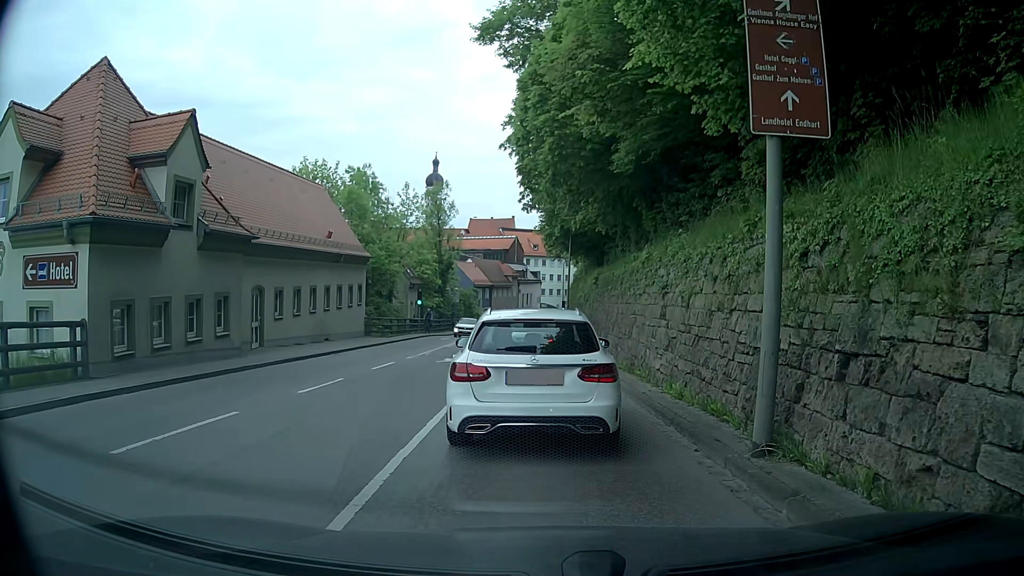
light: Day
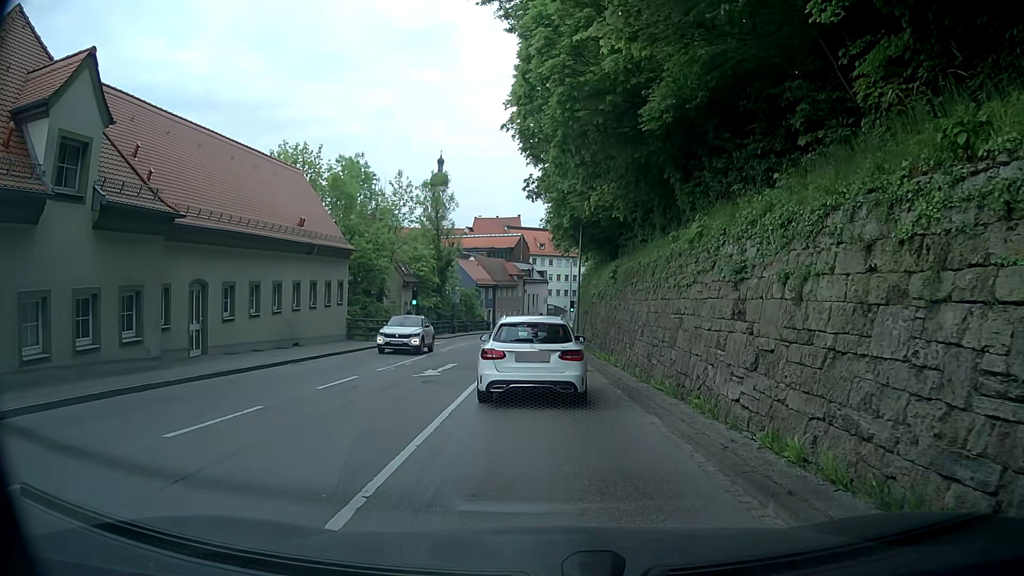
(-0.1, +5.1) m; -1°
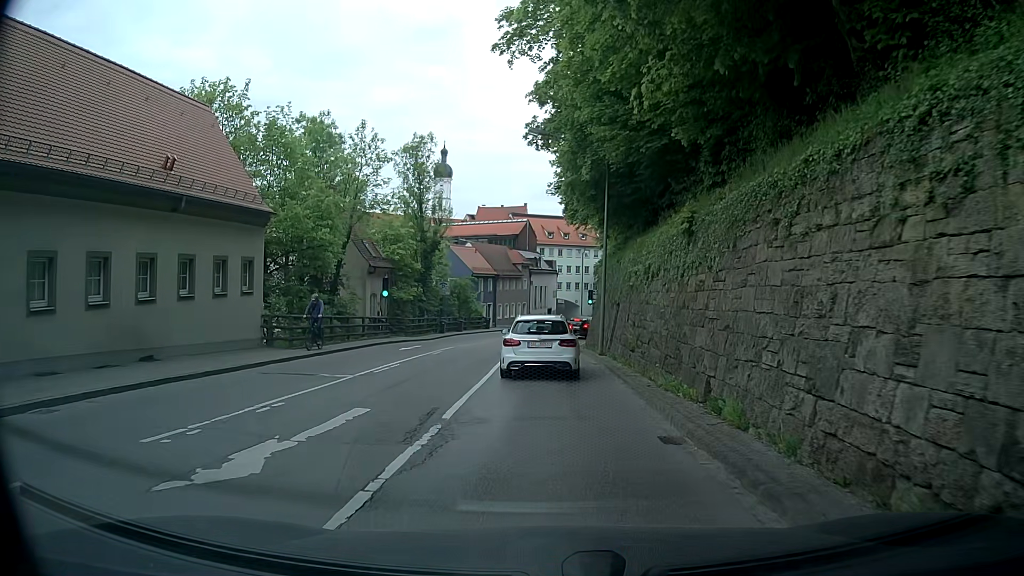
(+0.1, +12.1) m; -1°
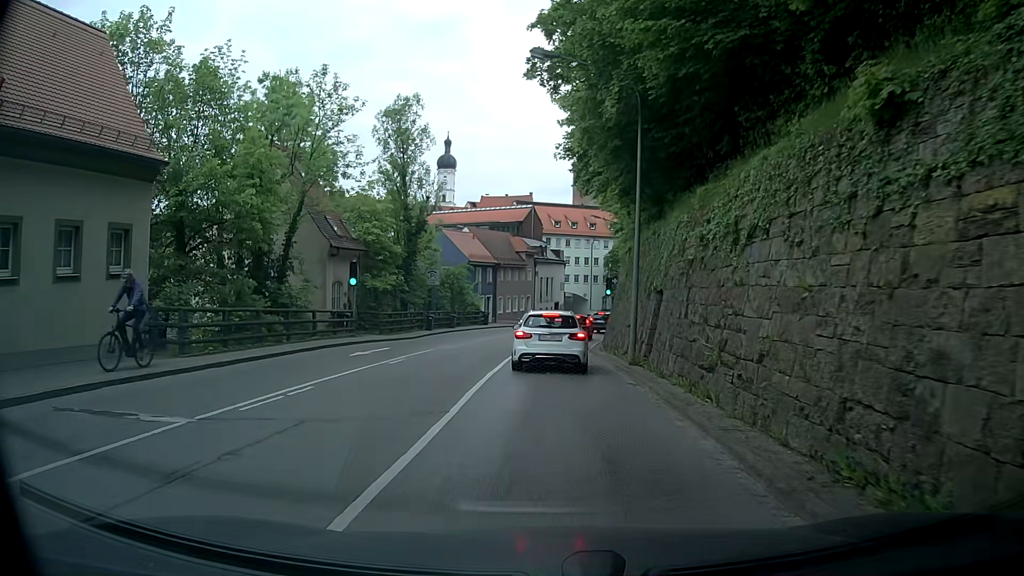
(+0.1, +7.9) m; 0°
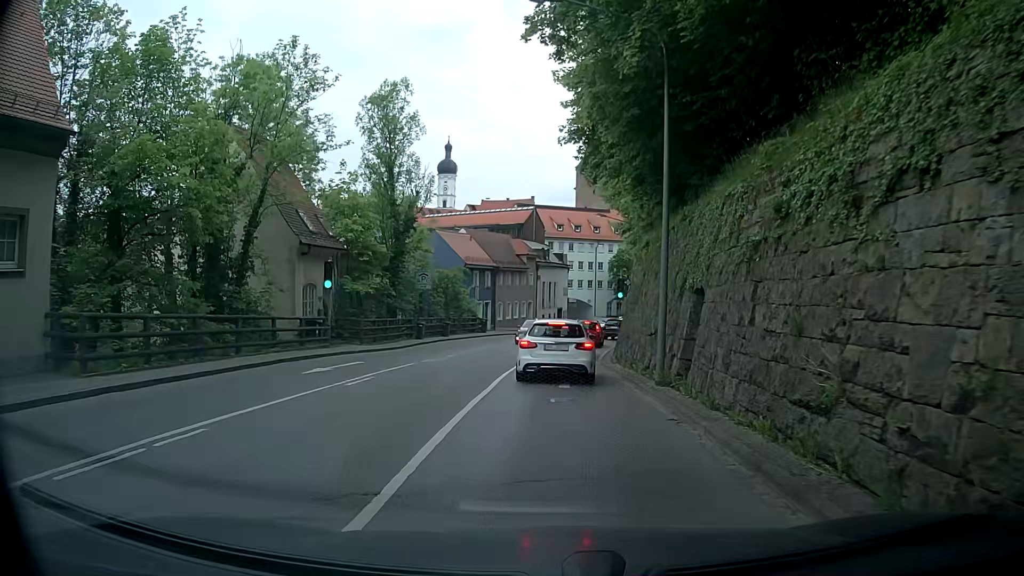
(0.0, +4.1) m; 0°
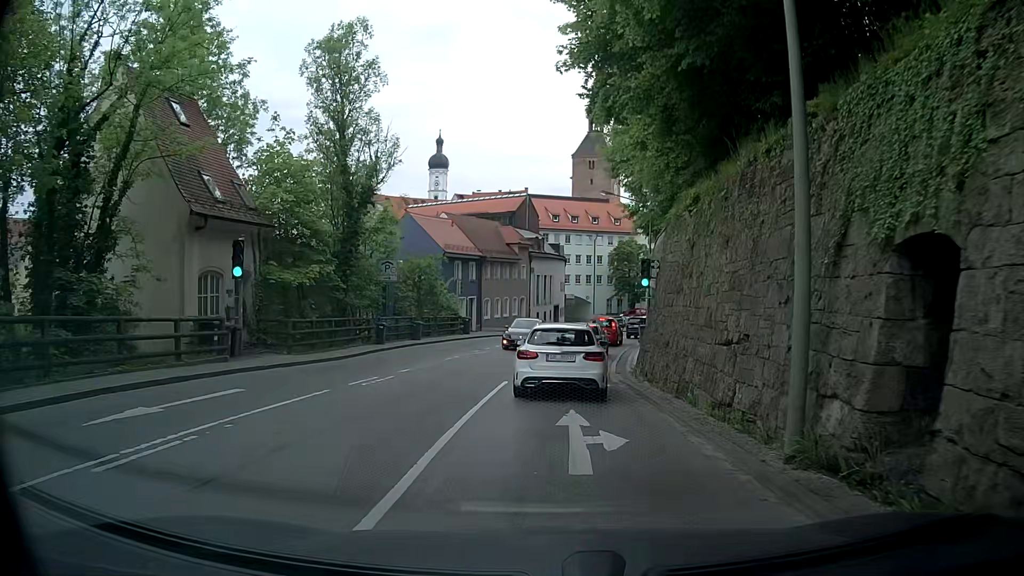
(+0.1, +8.1) m; -1°
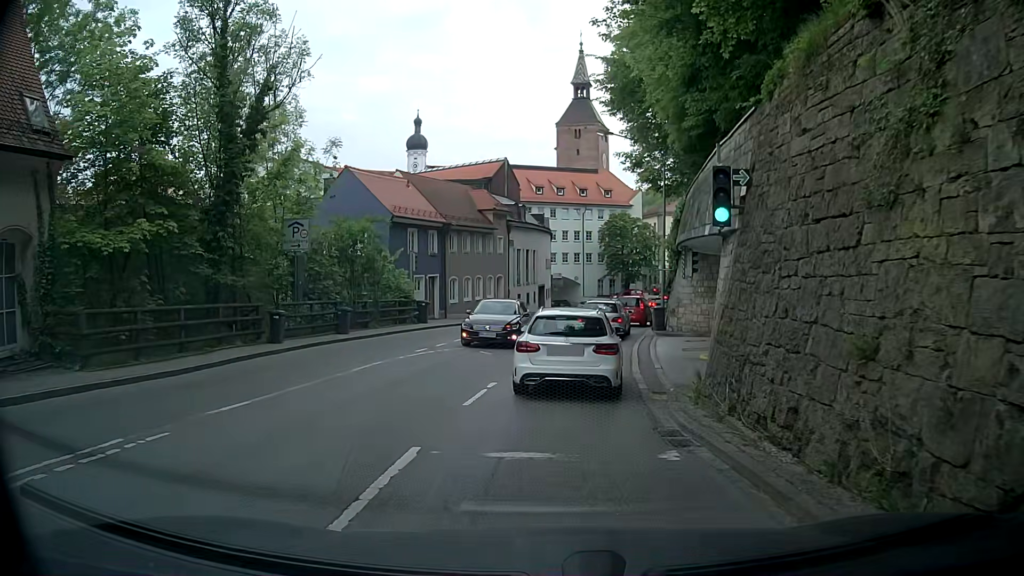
(+0.3, +10.0) m; +1°
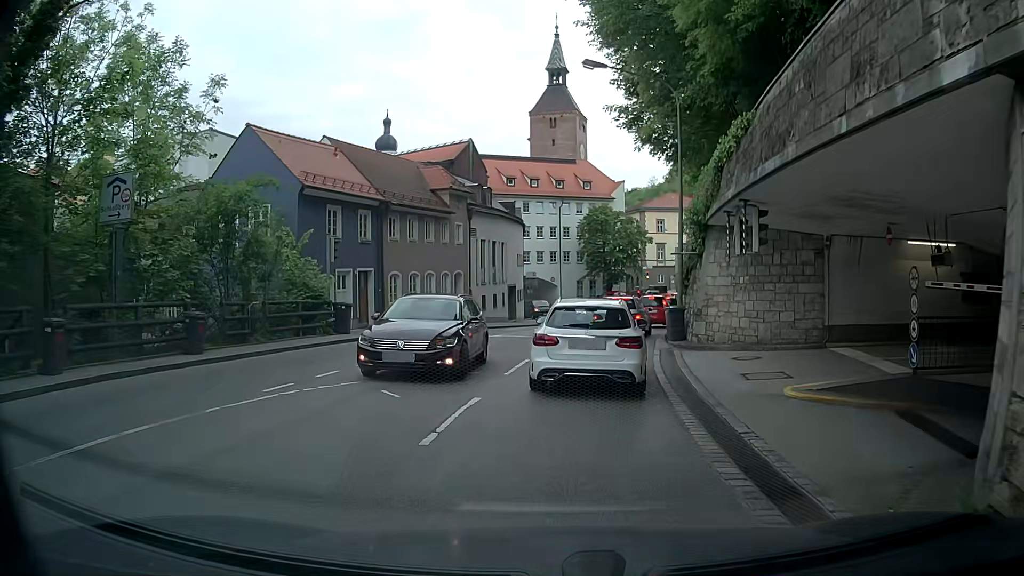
(+0.3, +9.3) m; +4°
